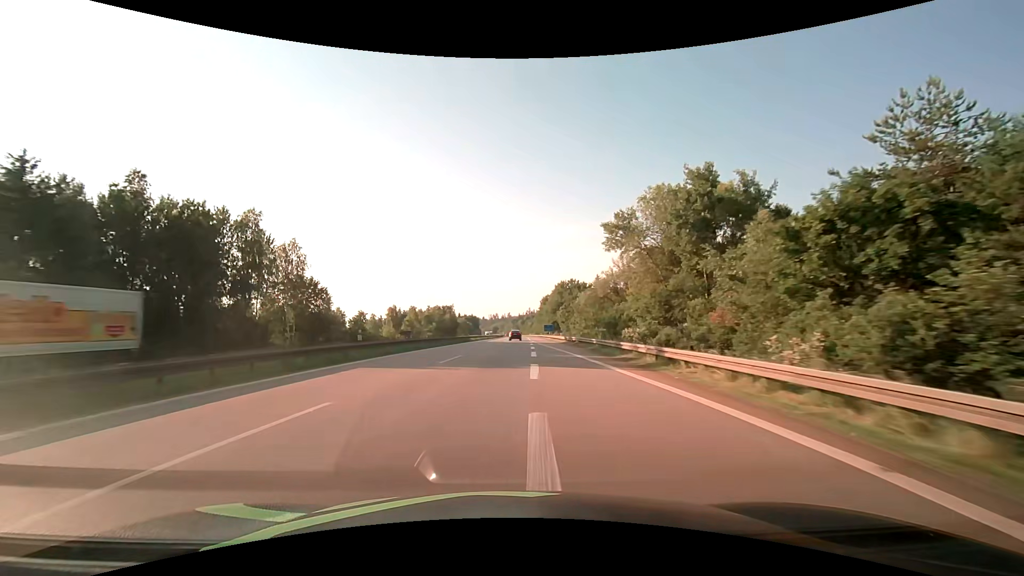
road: motorway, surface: asphalt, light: Day
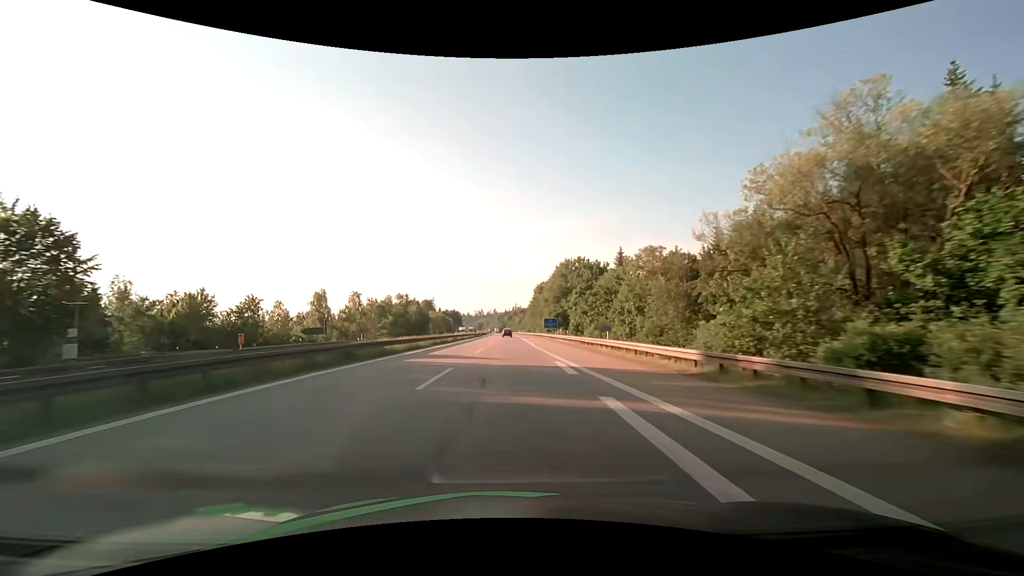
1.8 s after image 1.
(+0.4, +46.4) m; +1°
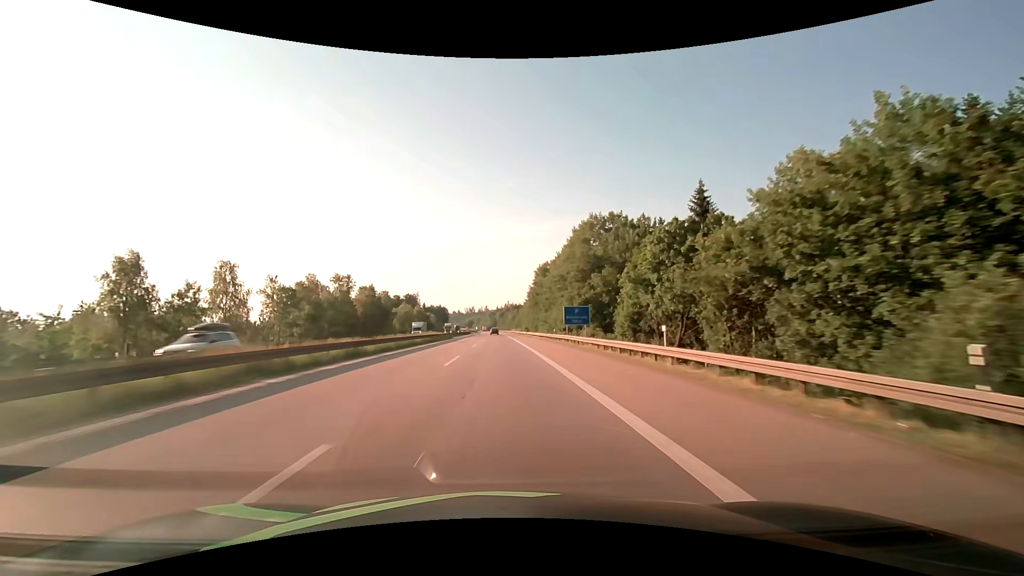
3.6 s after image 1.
(+0.5, +47.1) m; +1°
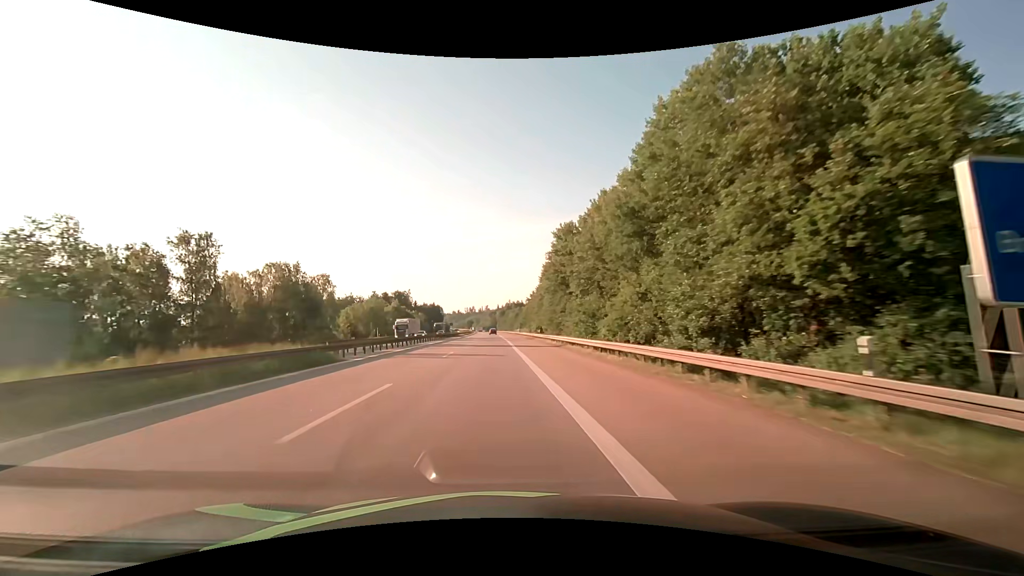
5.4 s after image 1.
(0.0, +47.2) m; 0°
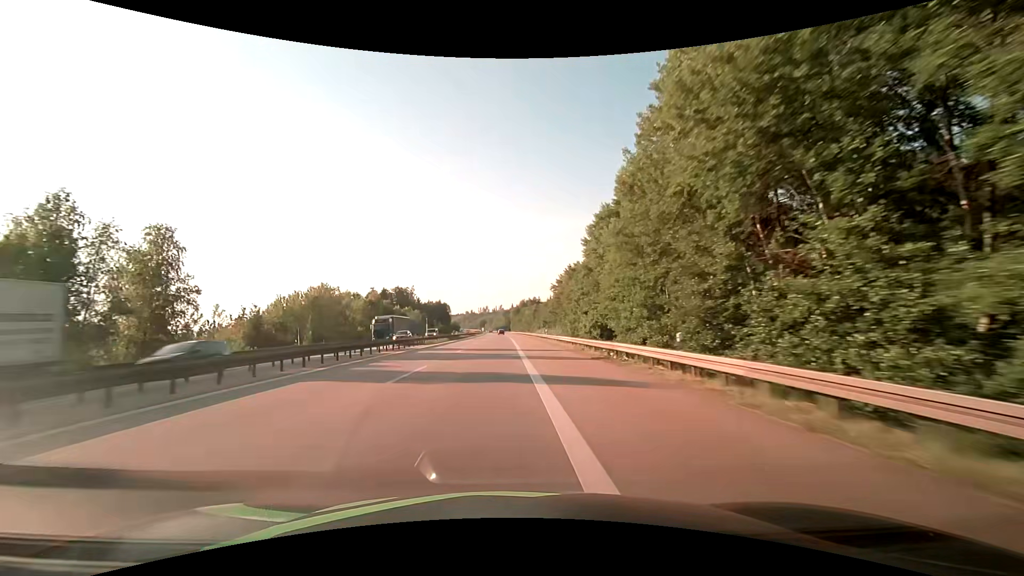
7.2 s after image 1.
(-0.5, +47.5) m; -2°
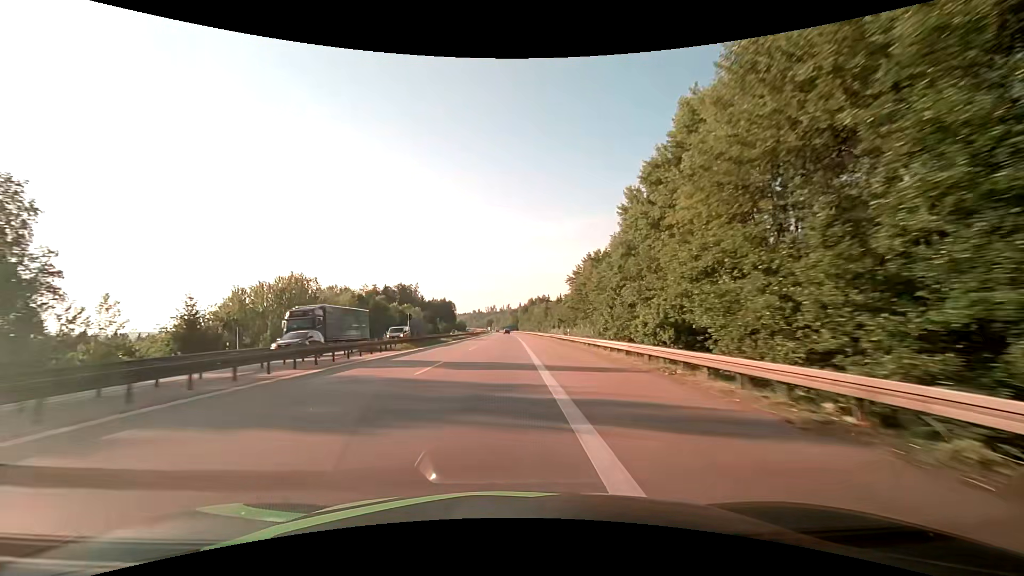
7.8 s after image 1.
(-0.2, +16.1) m; -1°
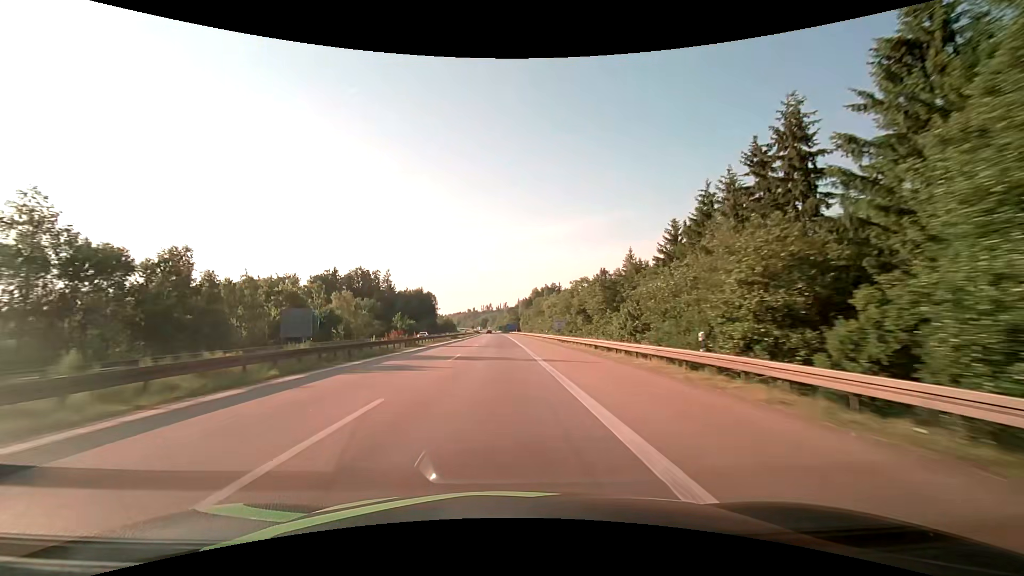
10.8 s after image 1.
(+0.1, +84.1) m; 0°
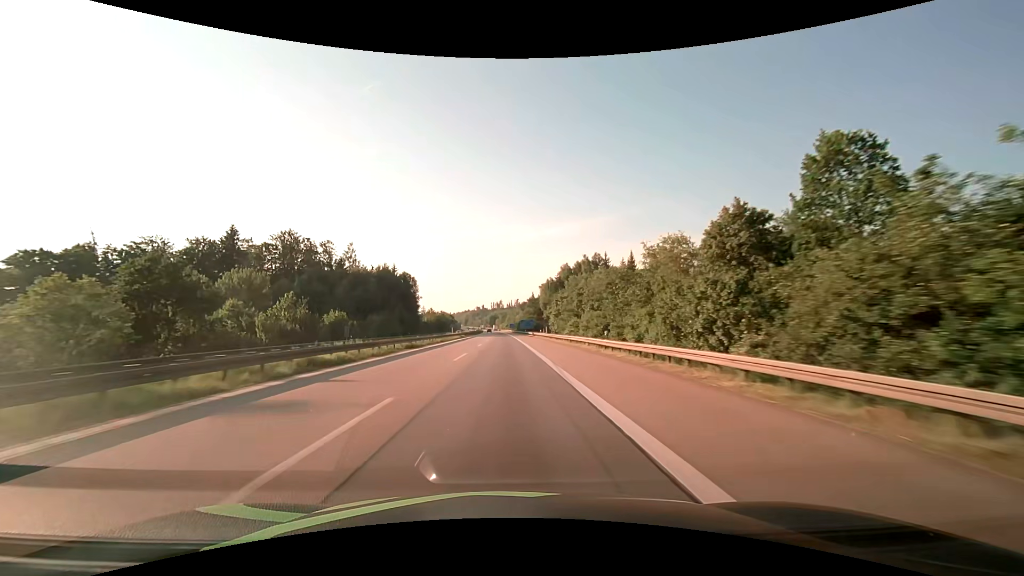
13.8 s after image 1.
(-1.2, +90.1) m; -1°
(0, +10) (0, +20) (0, +30) (0, +40) (0, +50) (0, +60) (0, +70) (0, +80) (-1, +90) (-1, +100) m
